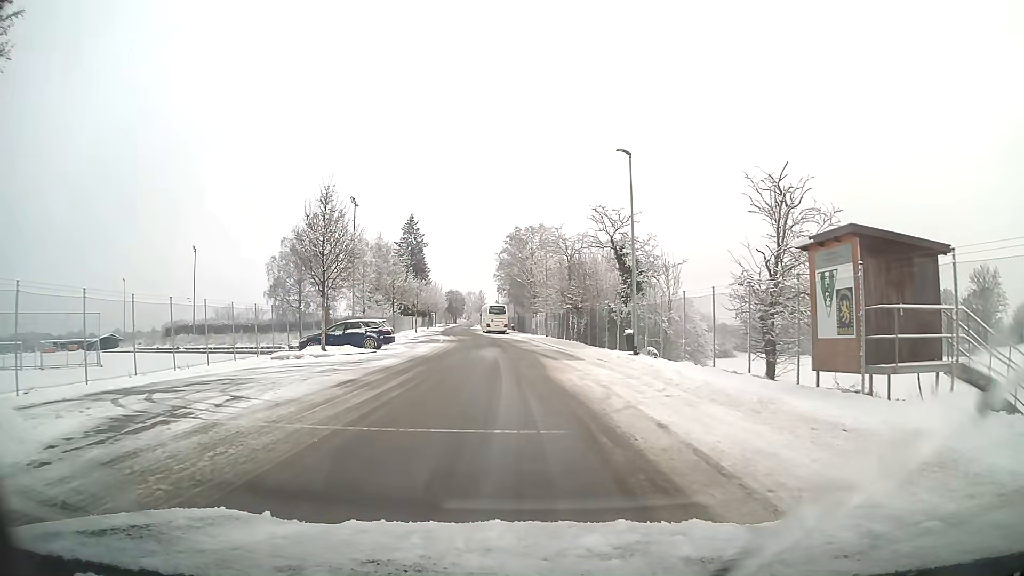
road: residential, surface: asphalt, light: Day
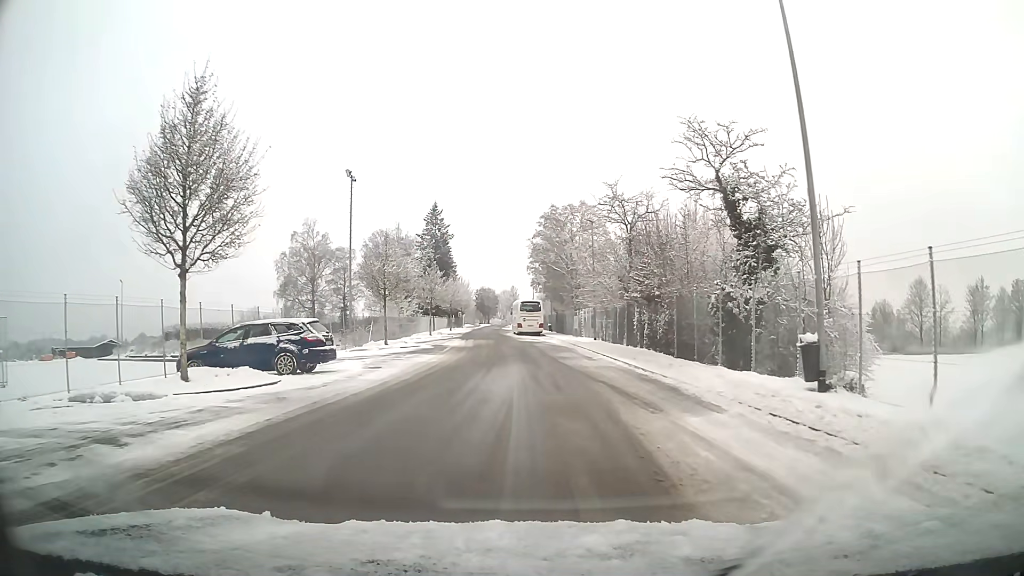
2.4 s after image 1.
(-0.5, +15.3) m; -3°
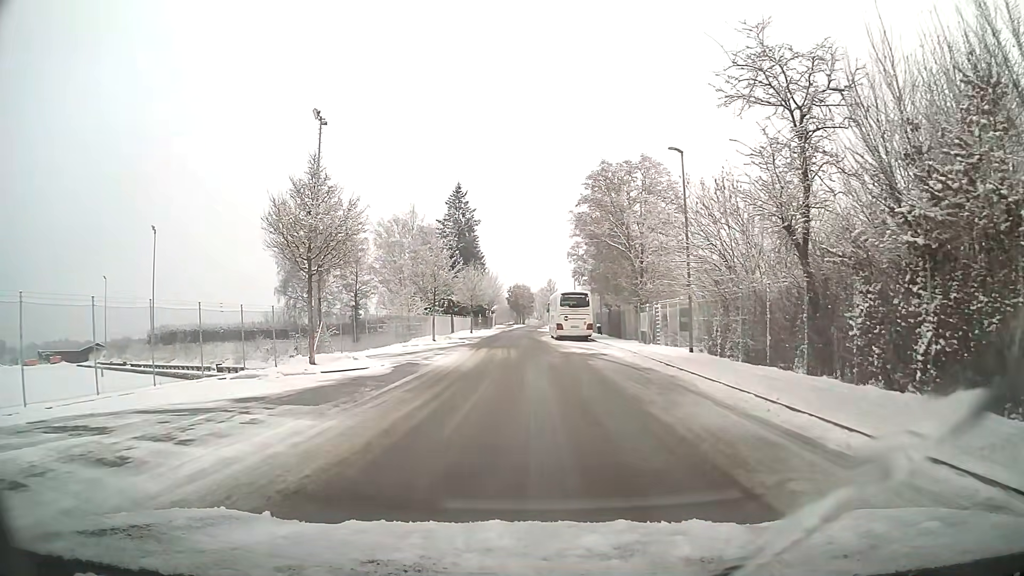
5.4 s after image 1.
(-0.5, +19.3) m; -3°
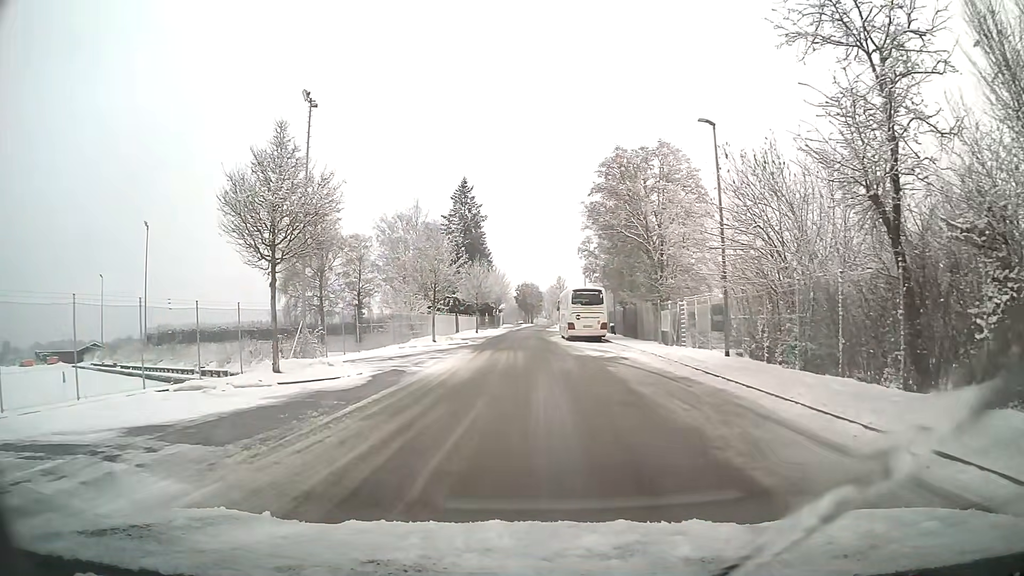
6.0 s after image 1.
(0.0, +3.9) m; -1°
